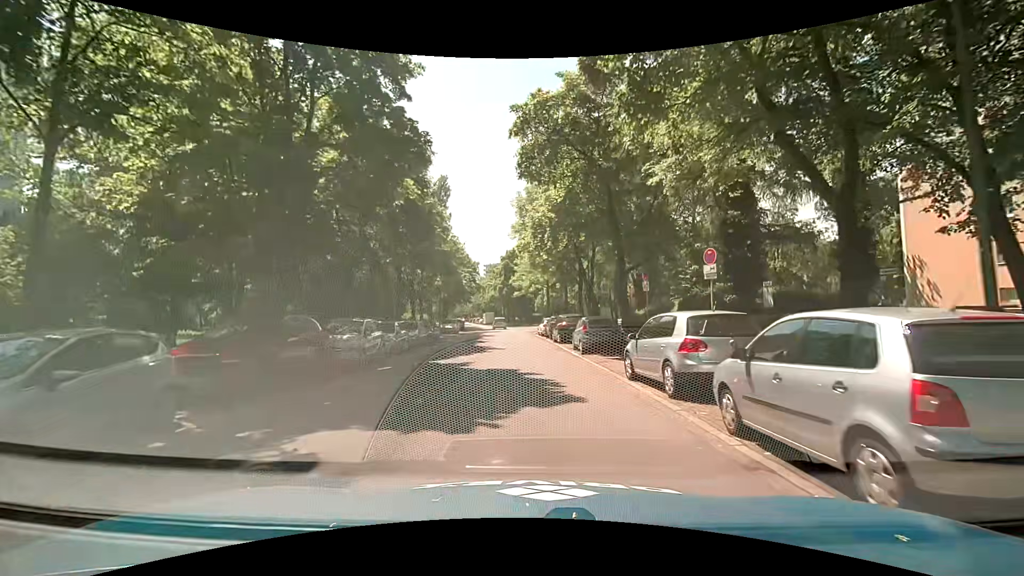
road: residential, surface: asphalt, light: Day
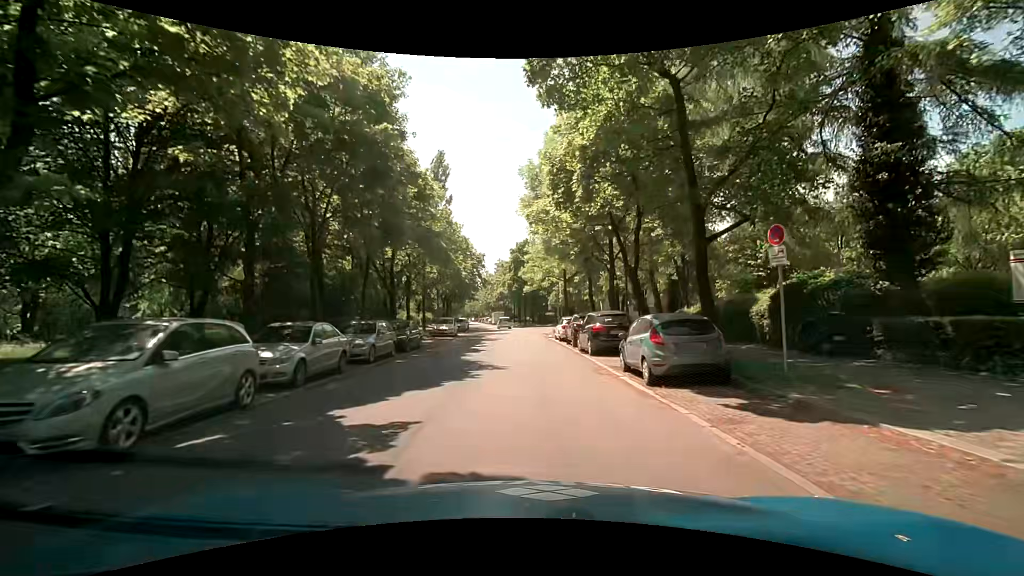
(-0.2, +9.2) m; -1°
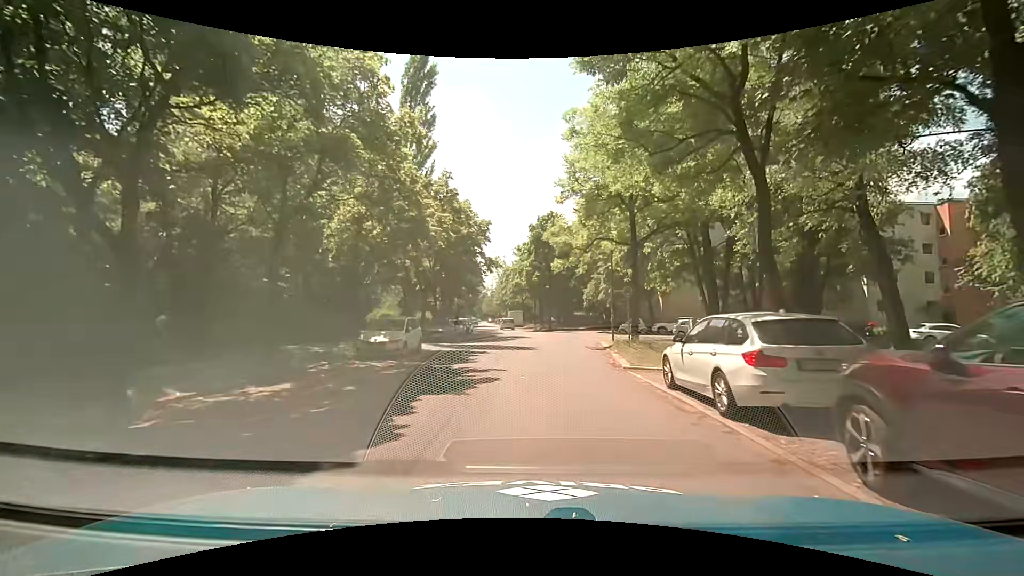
(-1.0, +22.2) m; -2°
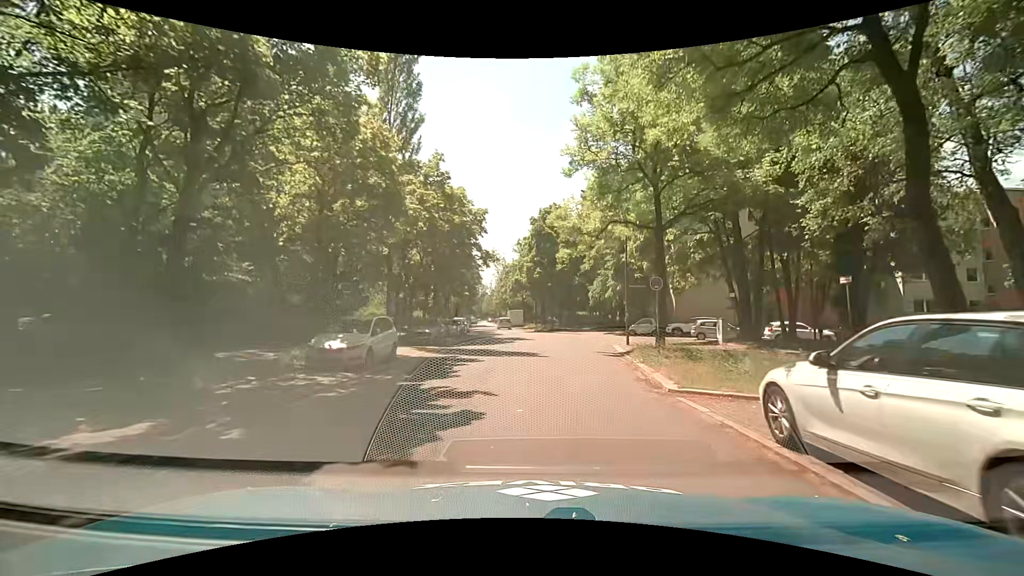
(-0.1, +4.3) m; -1°
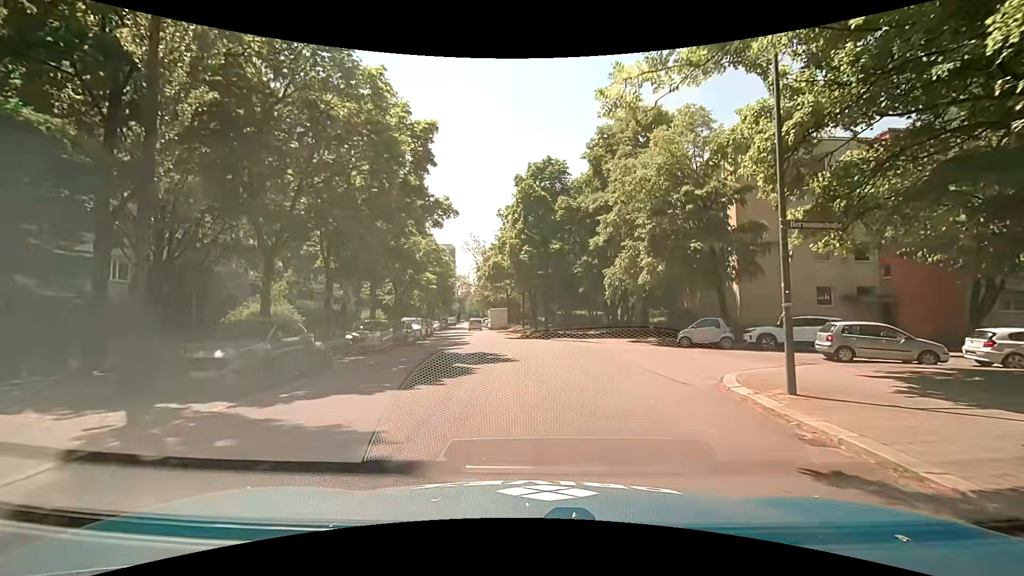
(+0.1, +17.3) m; +1°
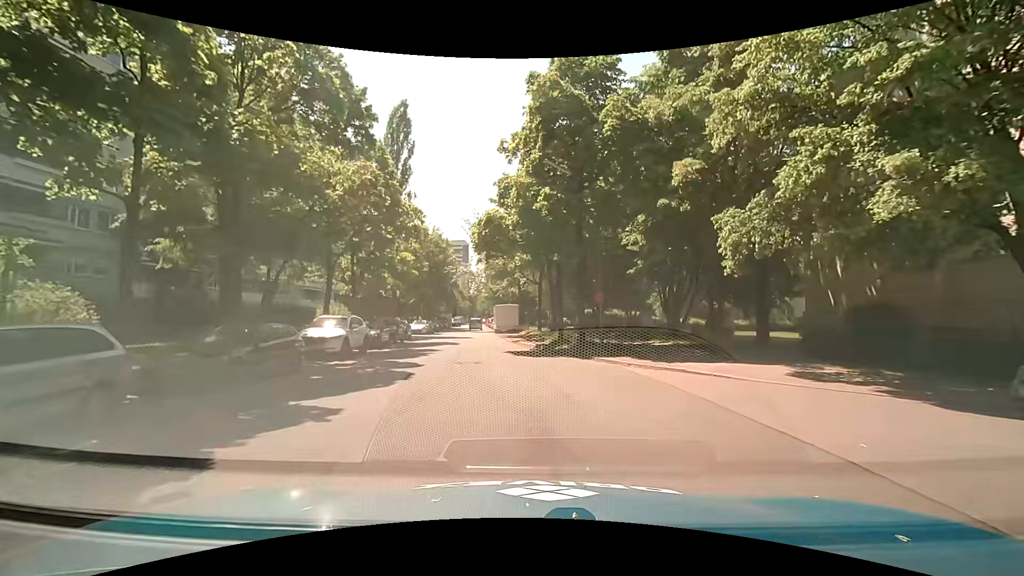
(-0.2, +17.2) m; -1°
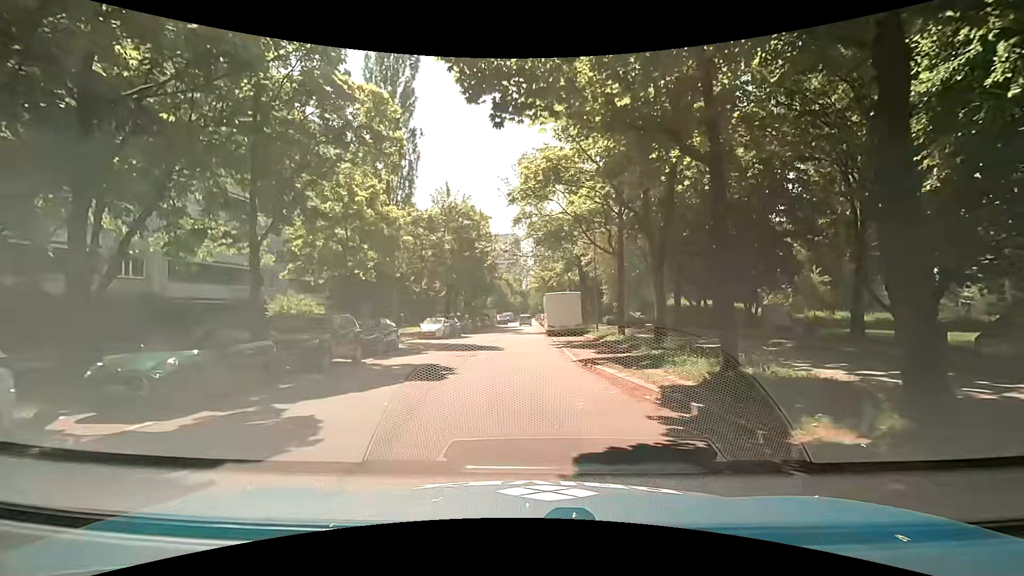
(-0.8, +17.1) m; -7°
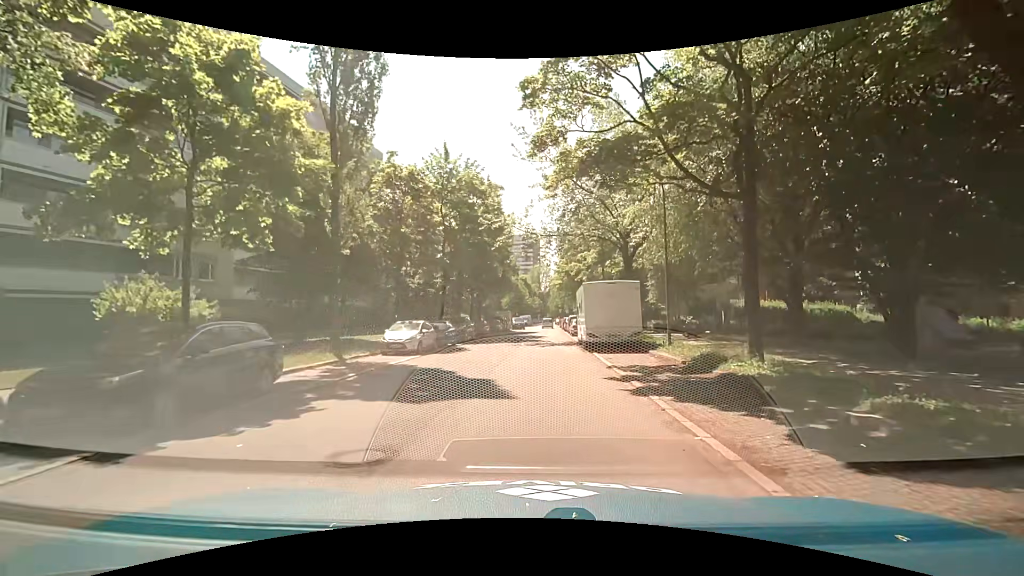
(-0.3, +12.8) m; 0°
(0, +10) (-1, +20) (-1, +30) (0, +40) (0, +50) (0, +60) (0, +70) (0, +80) (+1, +90) (+1, +100) m
